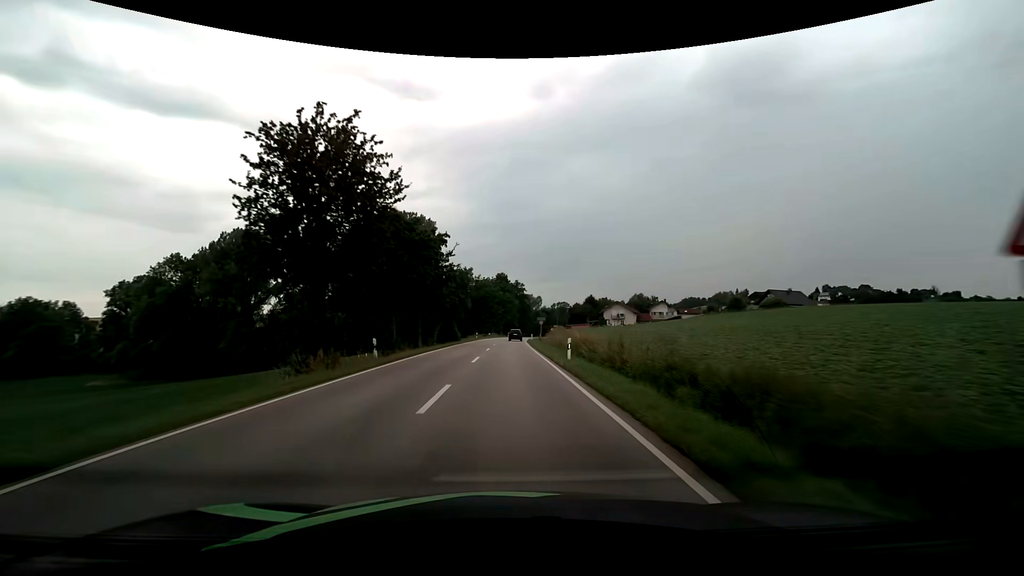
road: secondary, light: Day
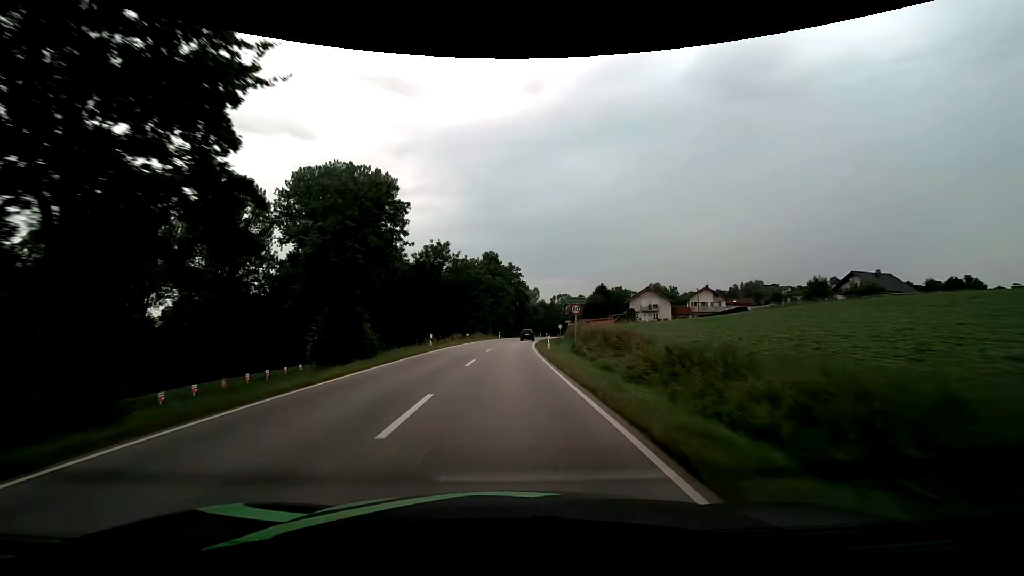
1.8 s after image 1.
(0.0, +37.9) m; +1°
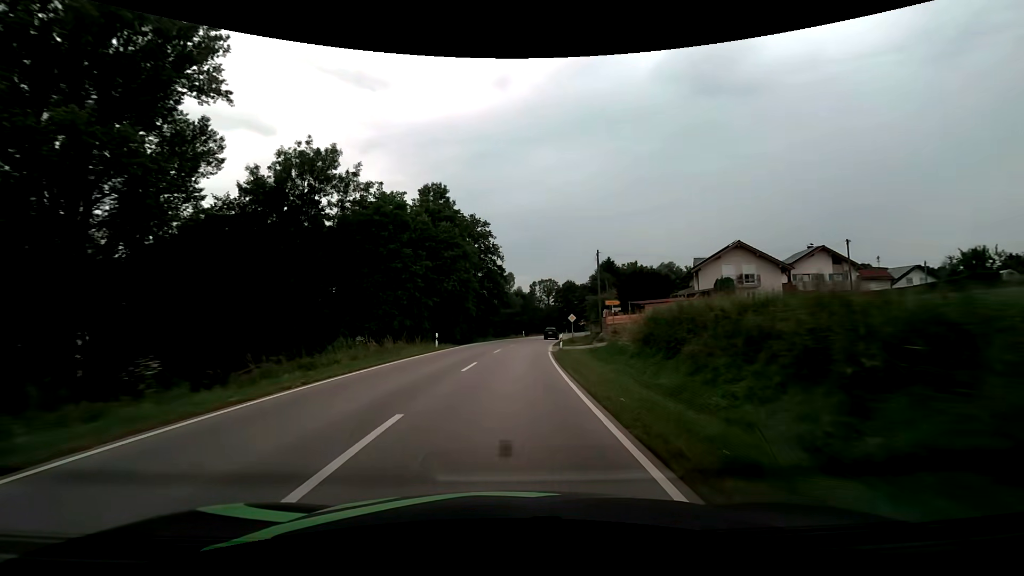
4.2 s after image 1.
(+1.0, +50.4) m; +3°
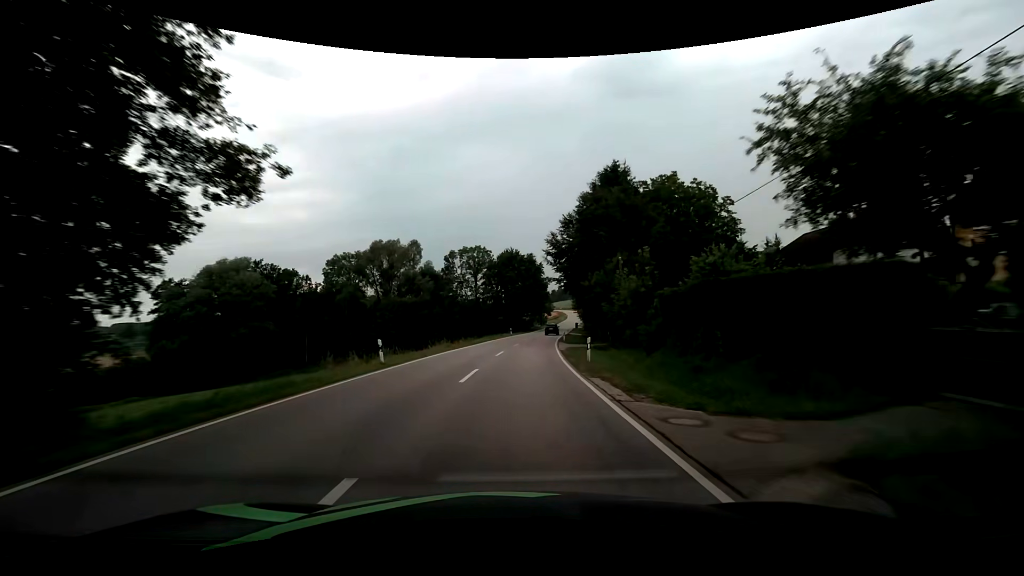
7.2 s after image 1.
(+4.4, +62.7) m; +8°
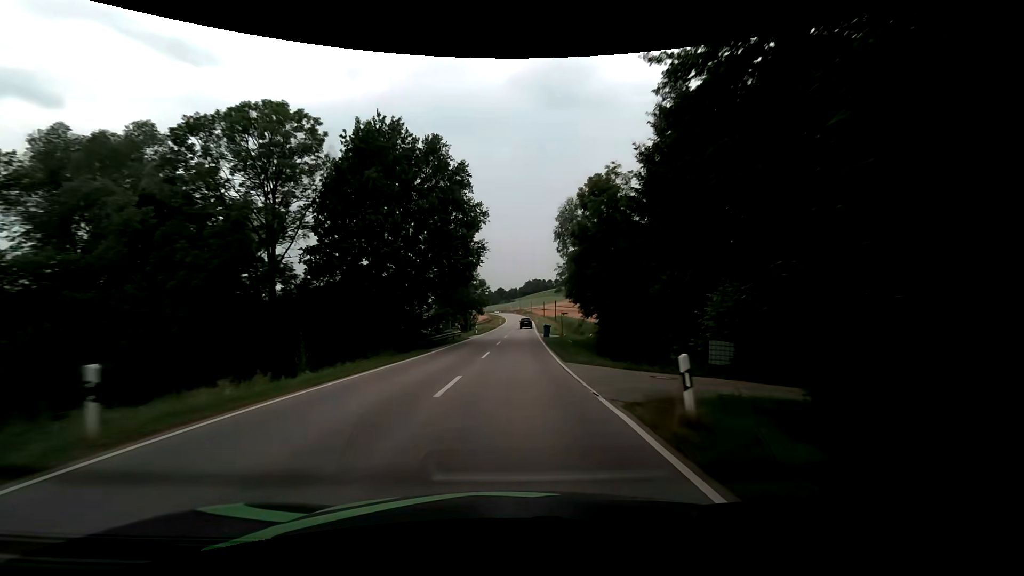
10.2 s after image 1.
(+4.7, +62.6) m; +8°
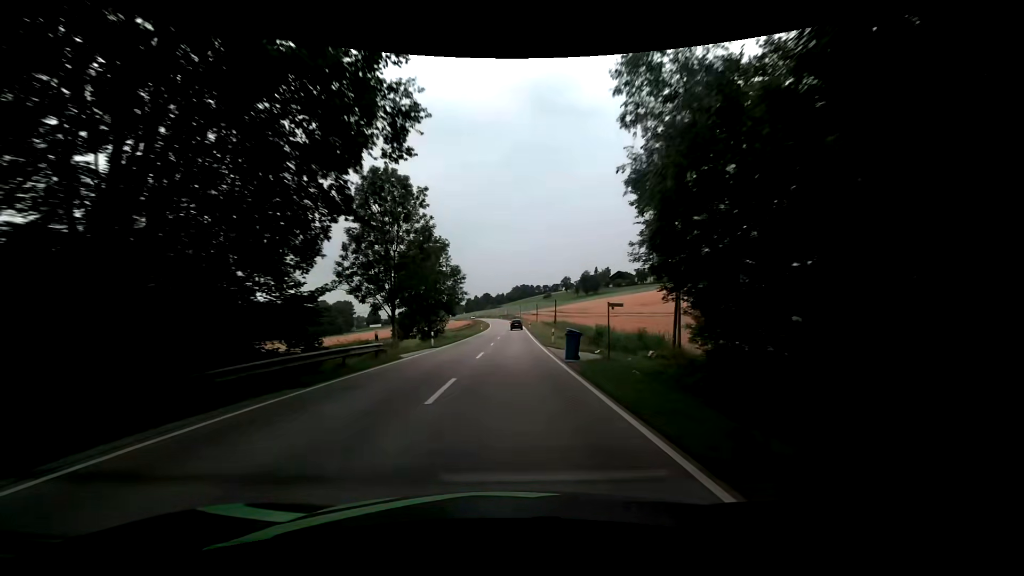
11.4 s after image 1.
(+0.3, +25.0) m; +1°
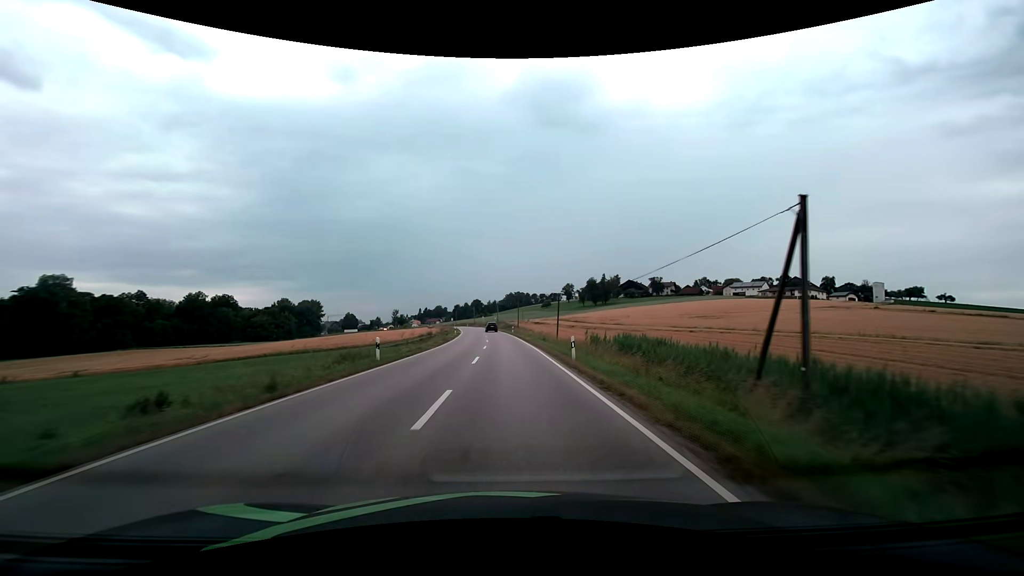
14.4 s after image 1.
(+0.8, +62.0) m; +1°
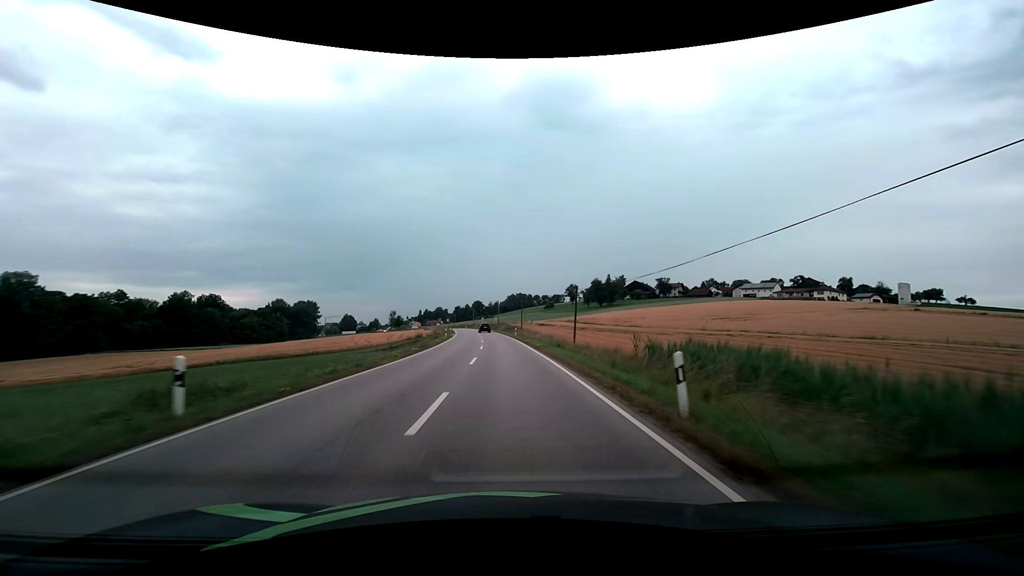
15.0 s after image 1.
(0.0, +12.3) m; 0°
(0, +10) (0, +20) (0, +30) (-1, +40) (-1, +50) (-2, +60) (-2, +70) (-3, +80) (-4, +90) (-5, +100) m
